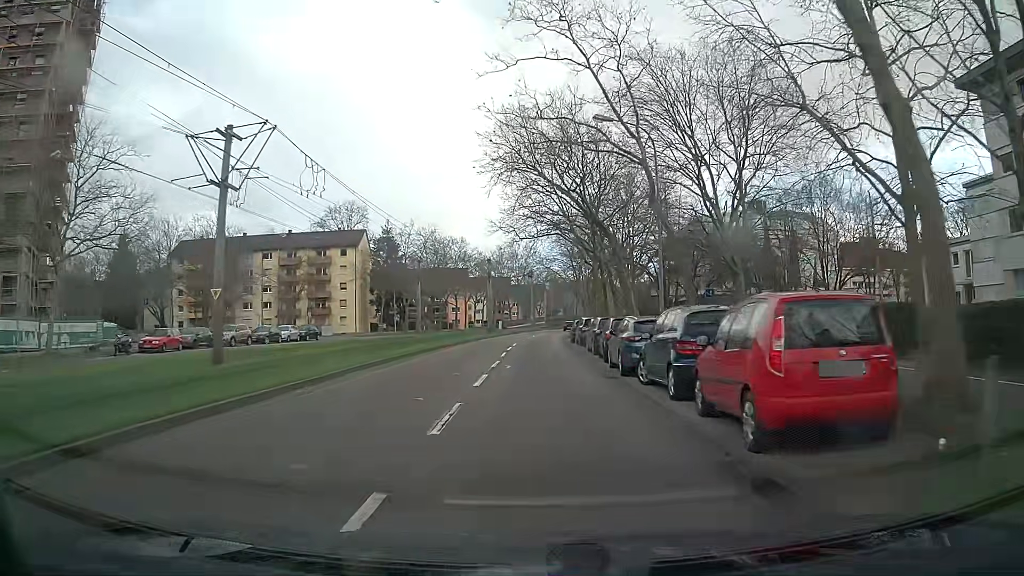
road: tertiary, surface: asphalt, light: Day
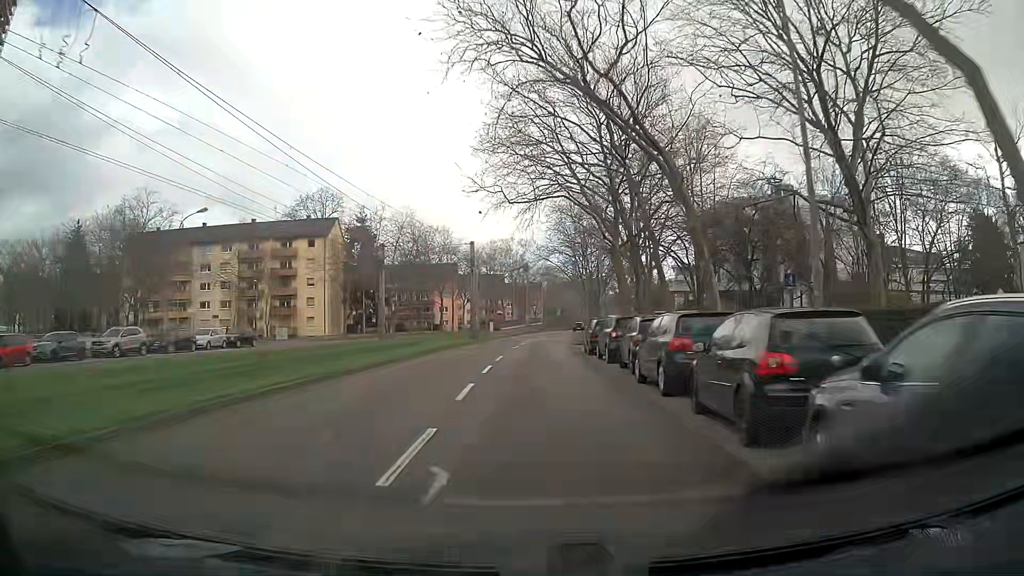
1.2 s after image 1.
(0.0, +14.8) m; 0°
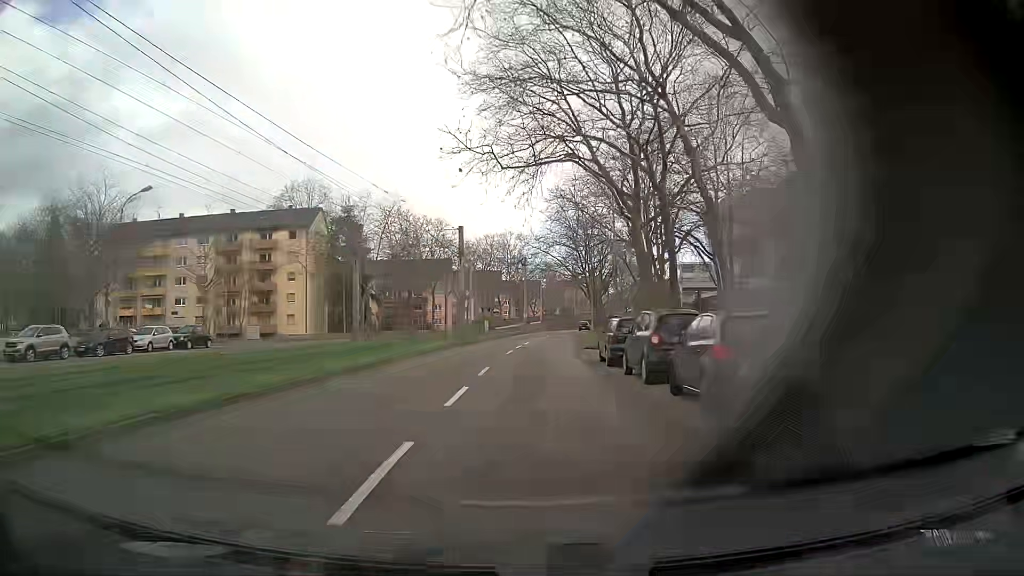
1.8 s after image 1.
(0.0, +7.4) m; 0°
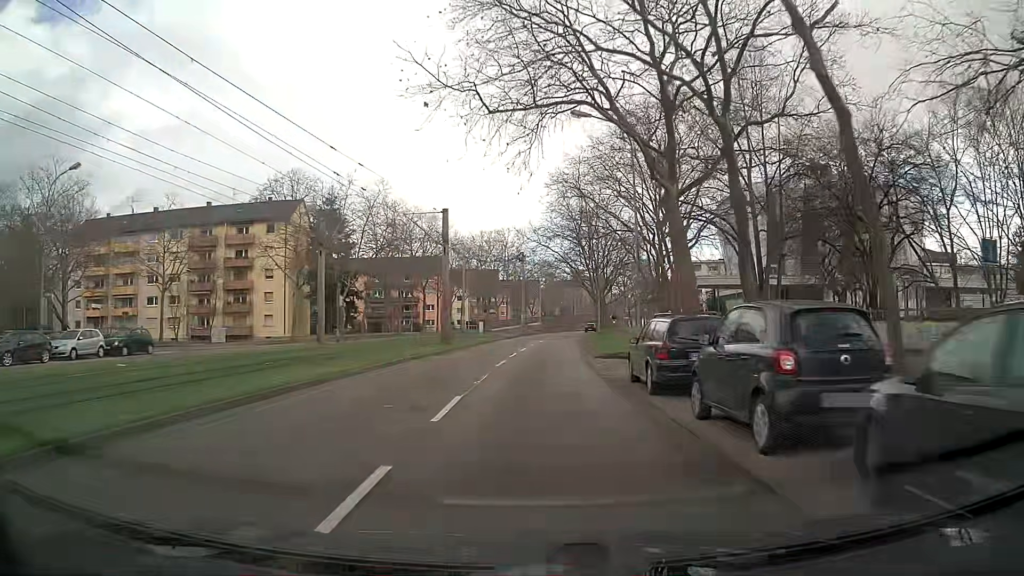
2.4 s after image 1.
(0.0, +7.4) m; 0°
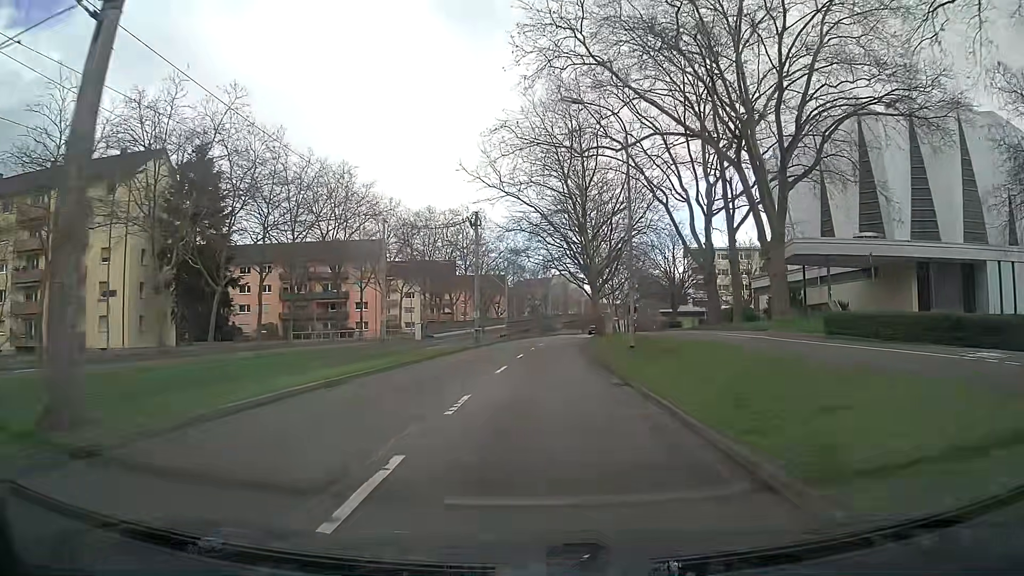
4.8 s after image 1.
(+0.4, +29.7) m; +2°
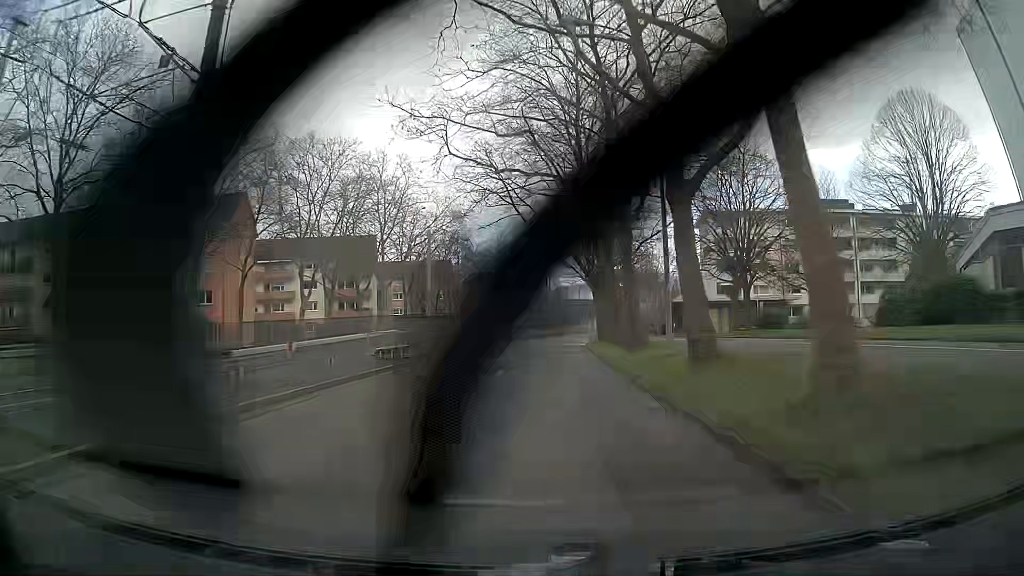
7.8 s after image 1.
(+1.1, +38.0) m; +4°
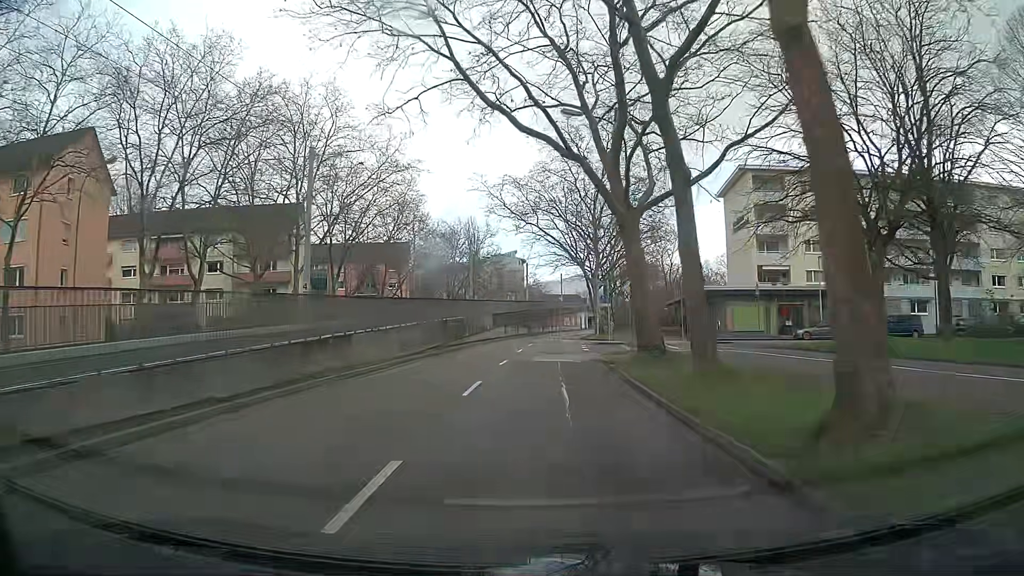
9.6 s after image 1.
(+0.4, +22.6) m; +1°
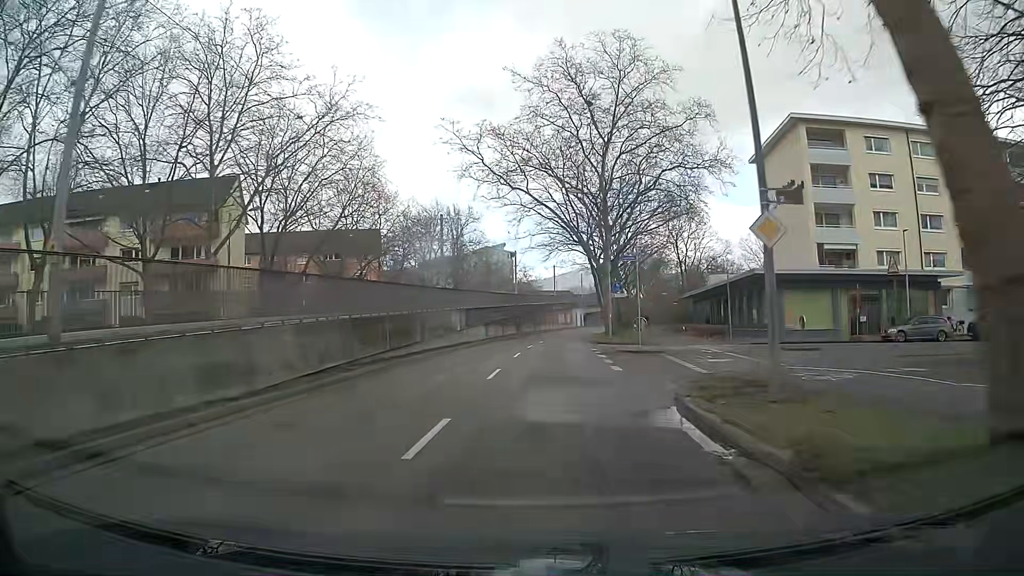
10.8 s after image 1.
(+0.1, +14.9) m; +1°
